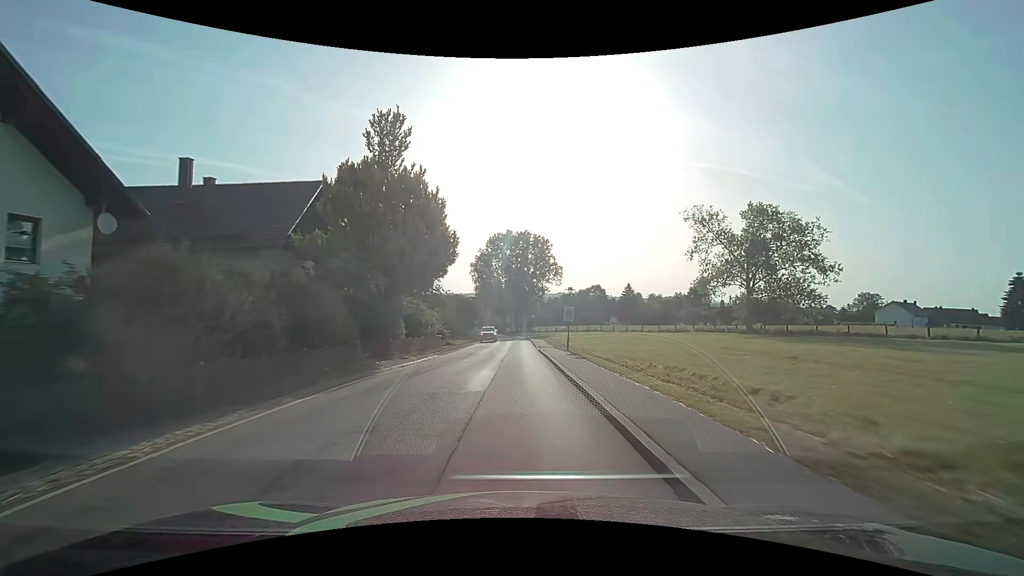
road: secondary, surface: asphalt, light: Day
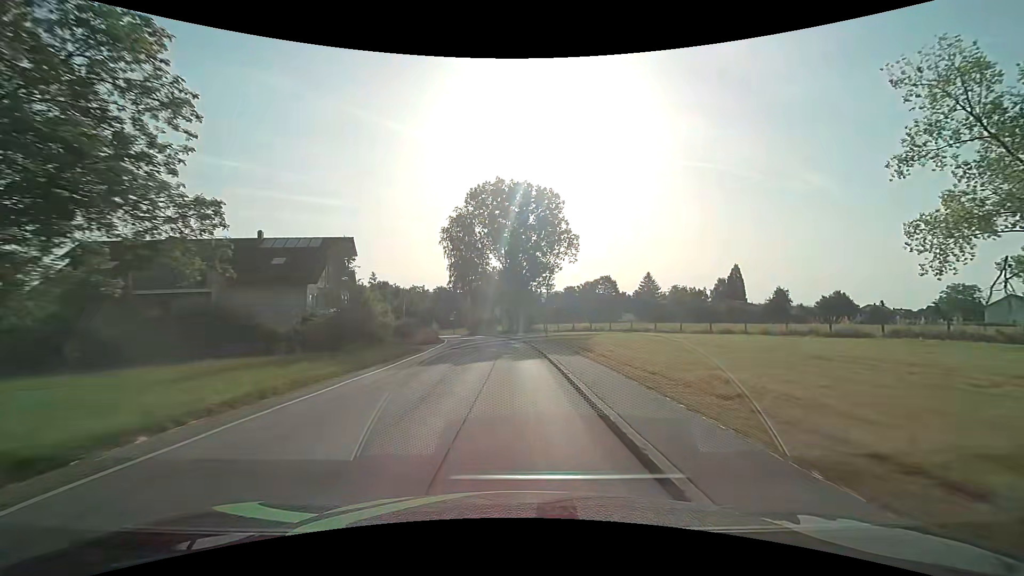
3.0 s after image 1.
(+0.2, +38.2) m; +1°
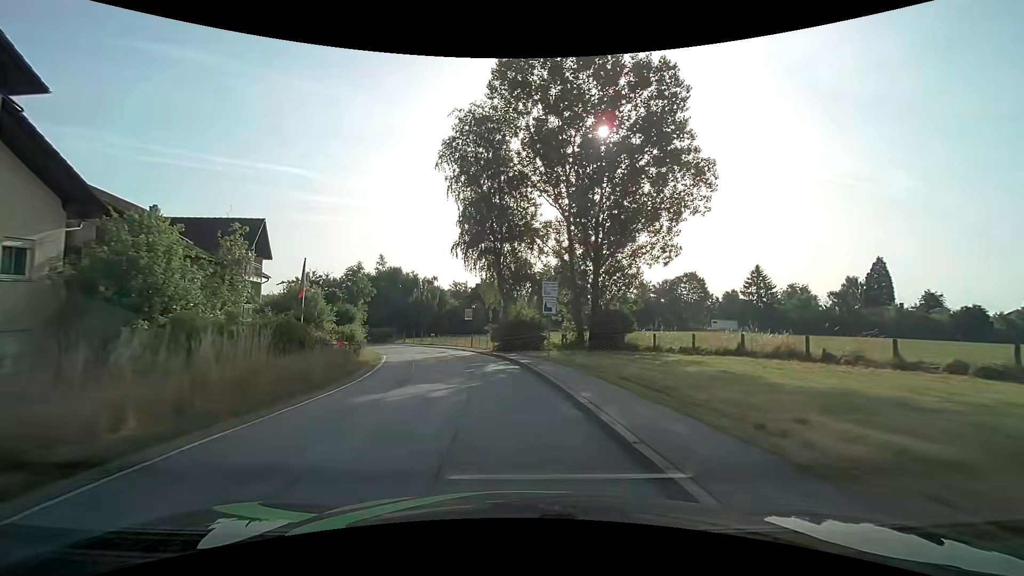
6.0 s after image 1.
(-1.2, +38.0) m; -6°
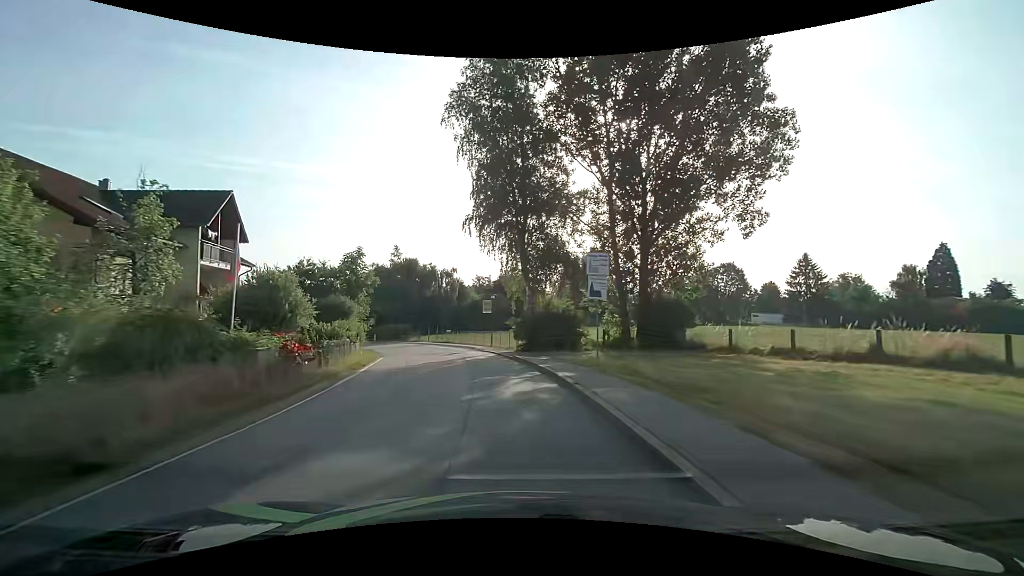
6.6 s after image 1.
(-0.2, +7.6) m; -2°
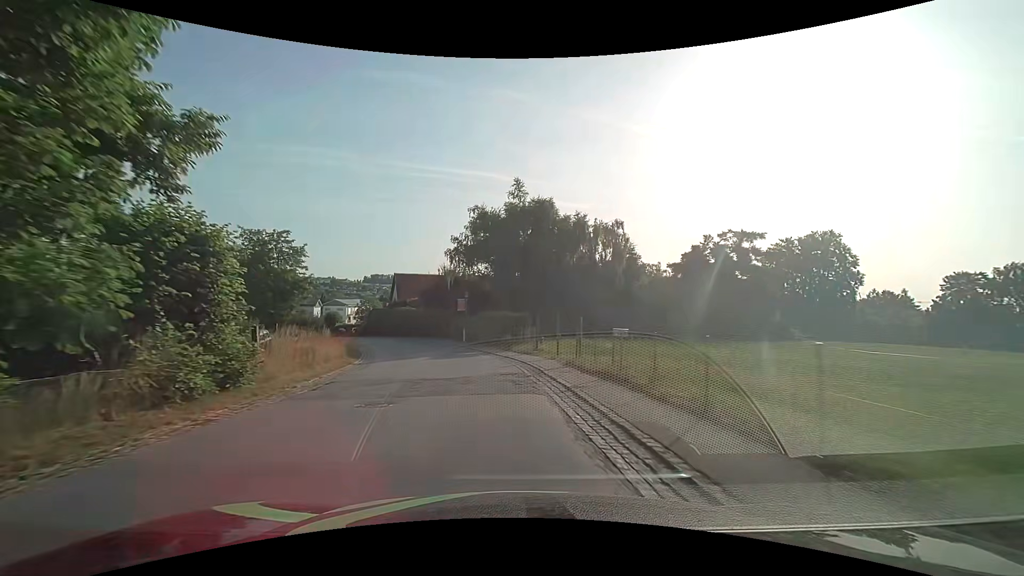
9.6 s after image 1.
(-5.5, +37.7) m; -18°
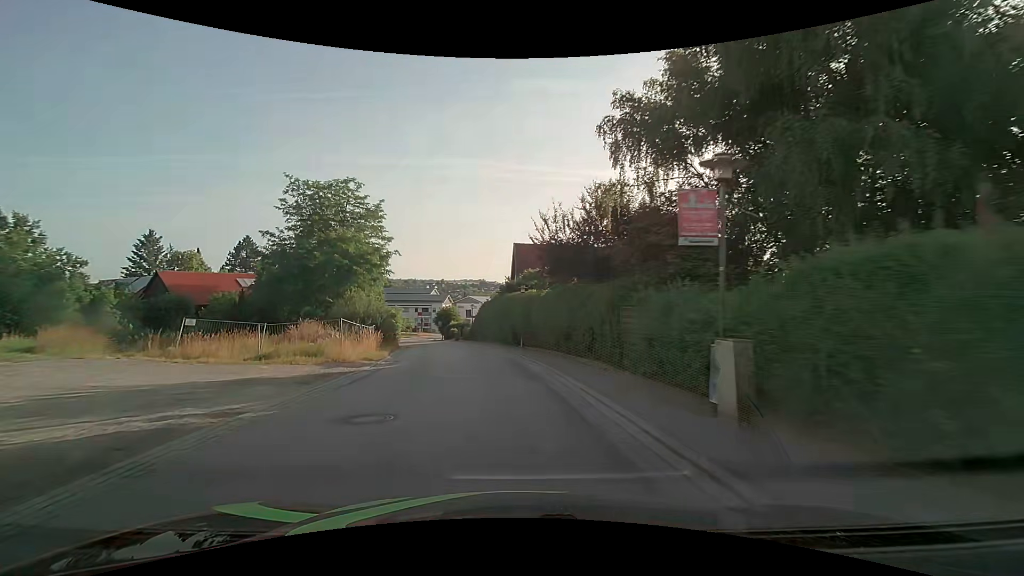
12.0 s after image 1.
(-3.9, +30.0) m; -16°
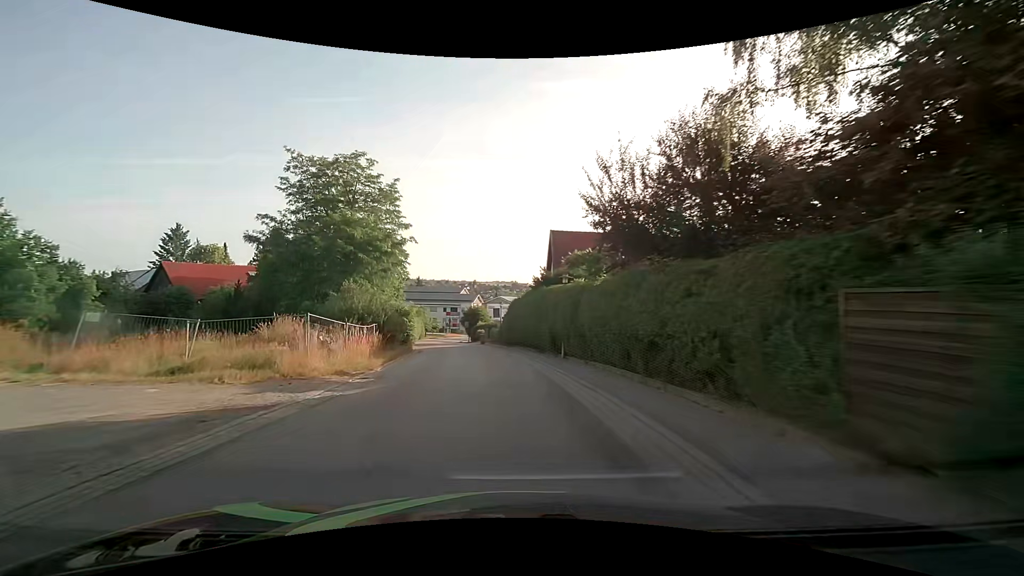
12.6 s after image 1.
(-0.3, +7.6) m; -4°
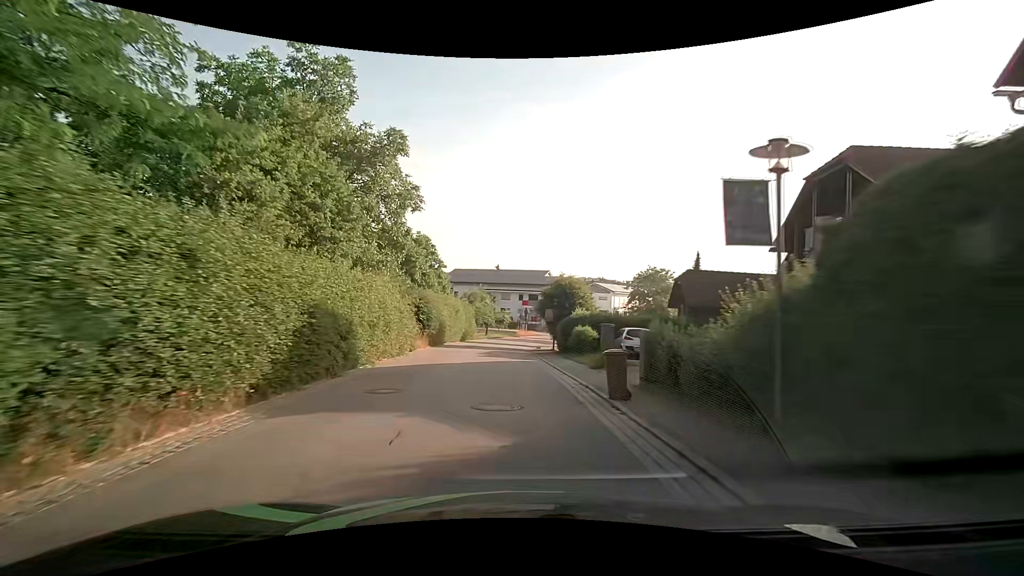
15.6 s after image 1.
(-3.2, +38.1) m; -10°
(0, +10) (0, +20) (-1, +30) (0, +40) (+1, +50) (+3, +60) (+5, +69) (+9, +79) (+14, +88) (+19, +96) m
